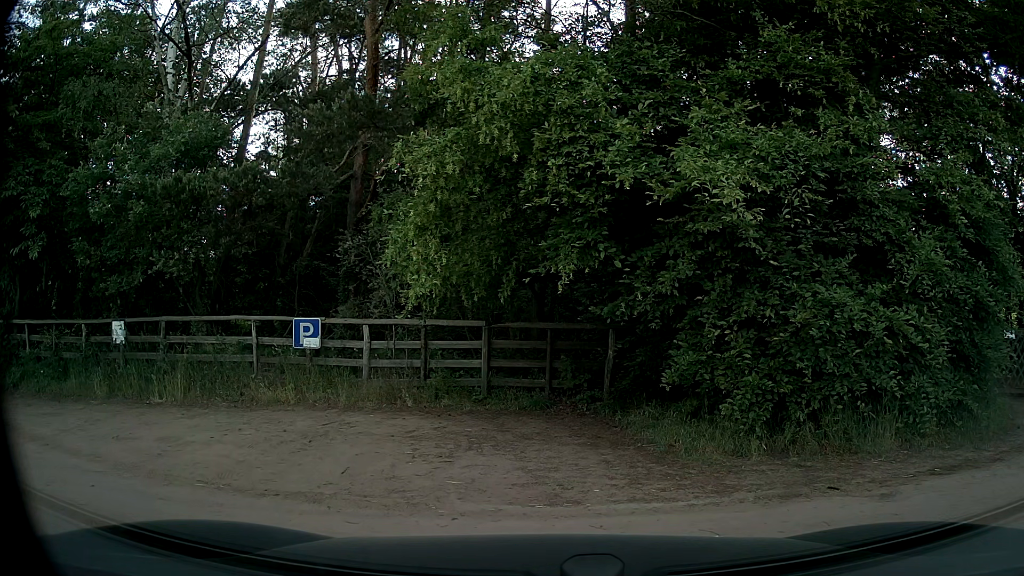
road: secondary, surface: asphalt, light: Day
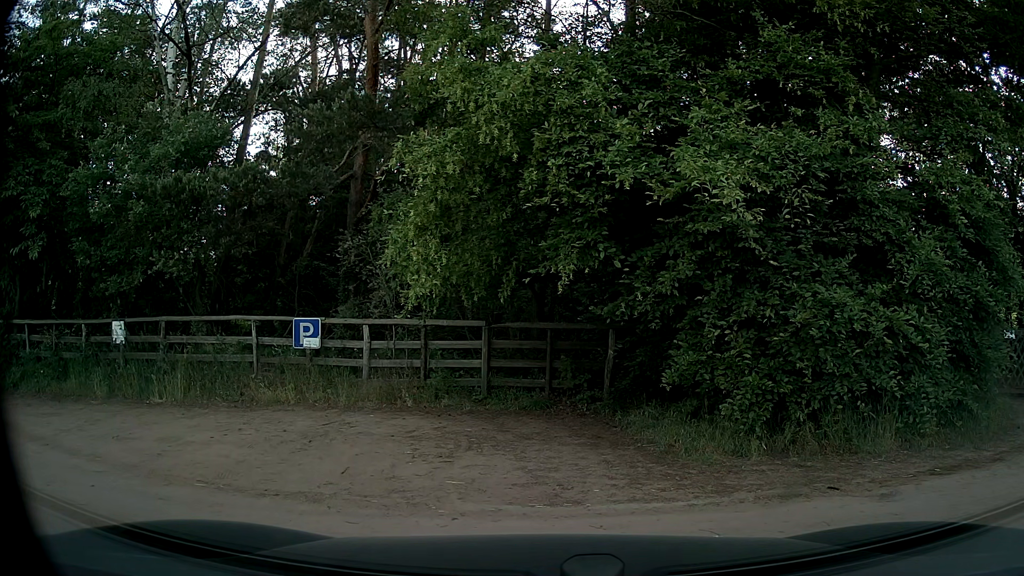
(0.0, 0.0) m; 0°
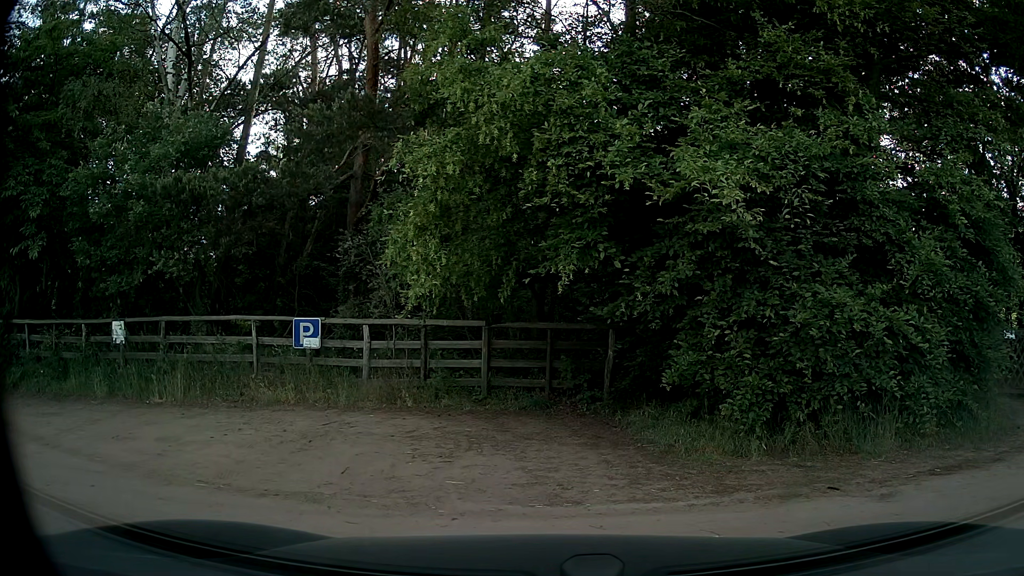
(0.0, 0.0) m; 0°
